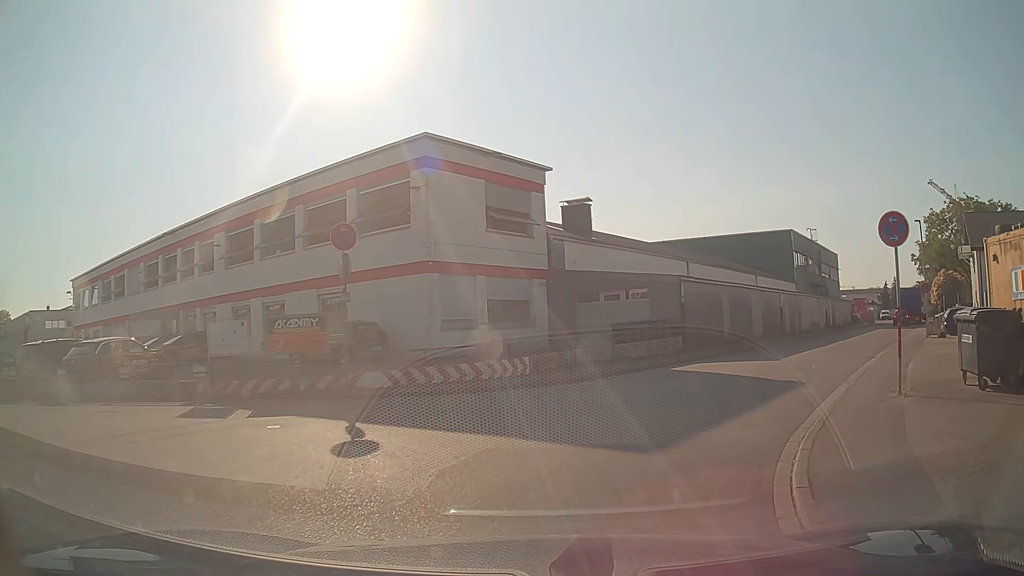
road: unclassified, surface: asphalt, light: Day
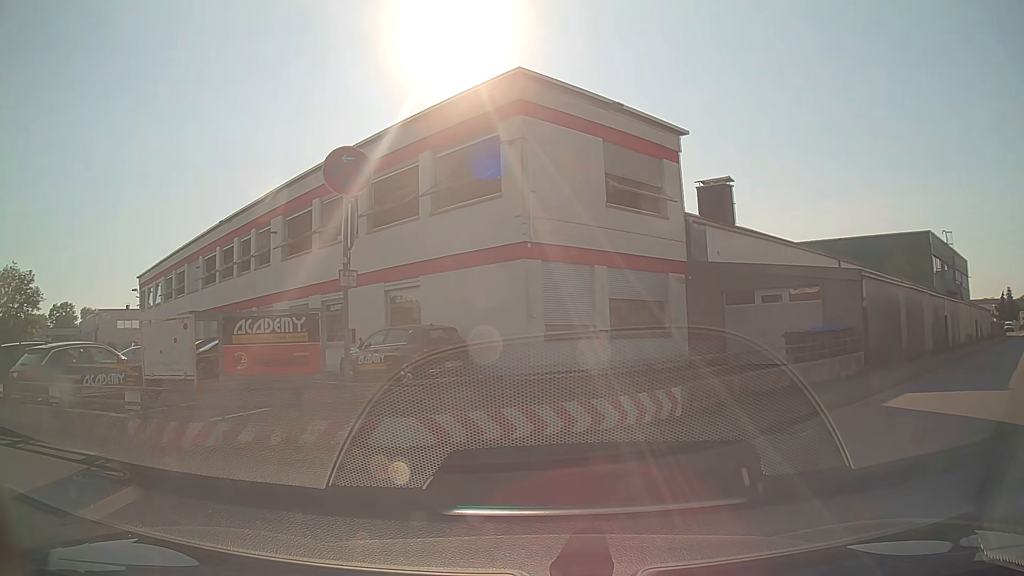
(-0.4, +6.5) m; -12°
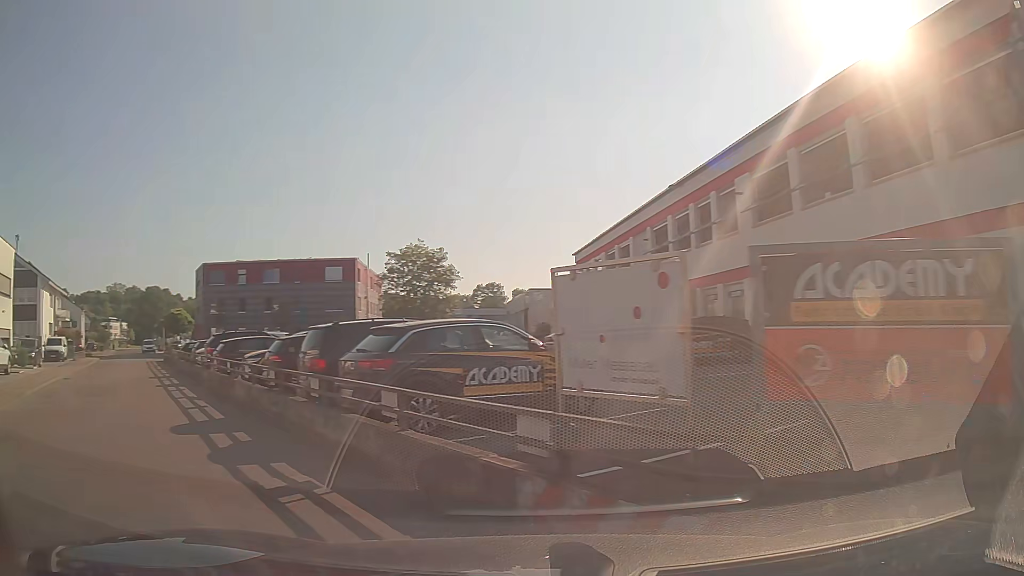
(-1.5, +5.0) m; -38°
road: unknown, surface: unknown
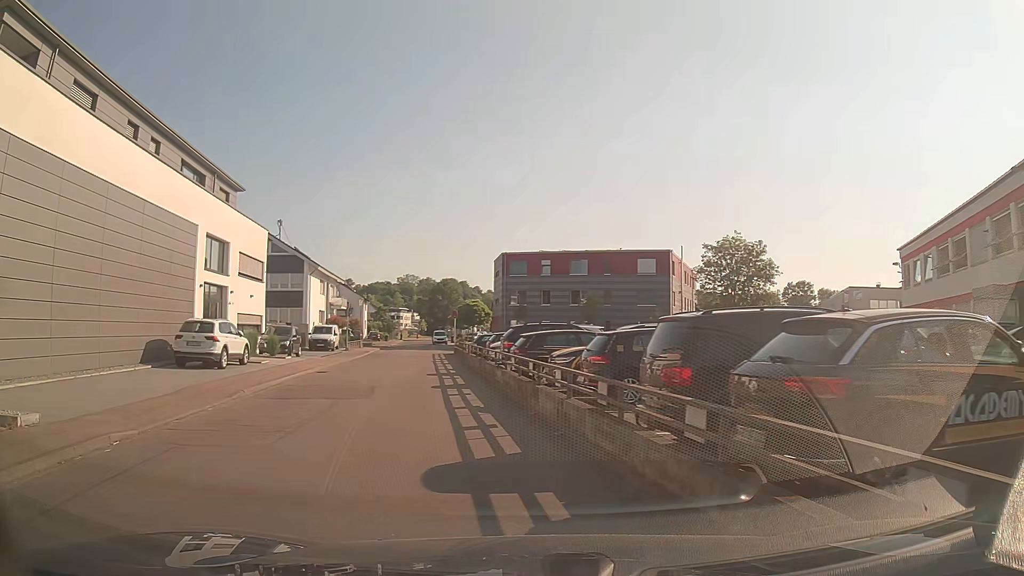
(-1.1, +4.2) m; -26°
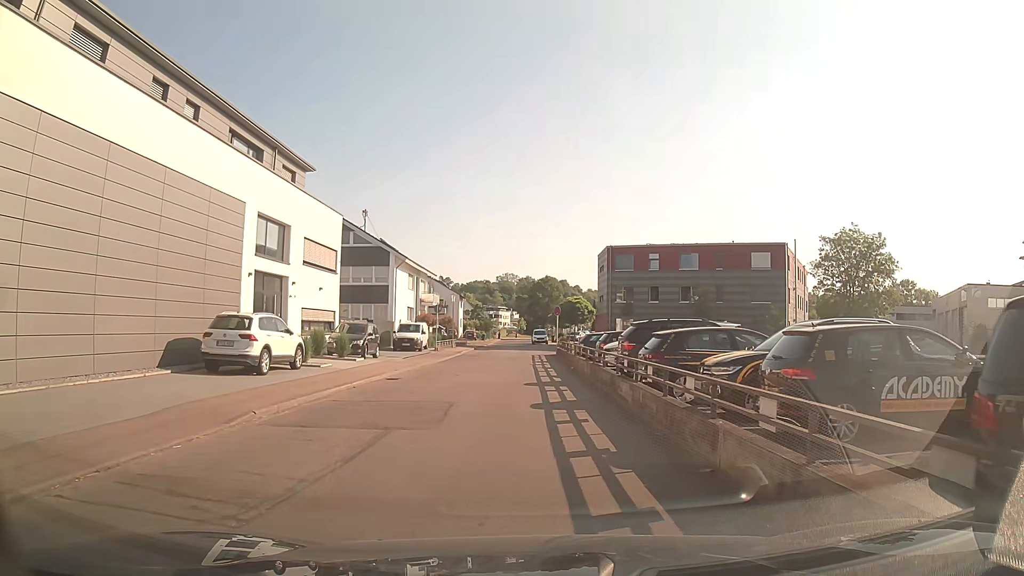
(-0.4, +5.0) m; -8°
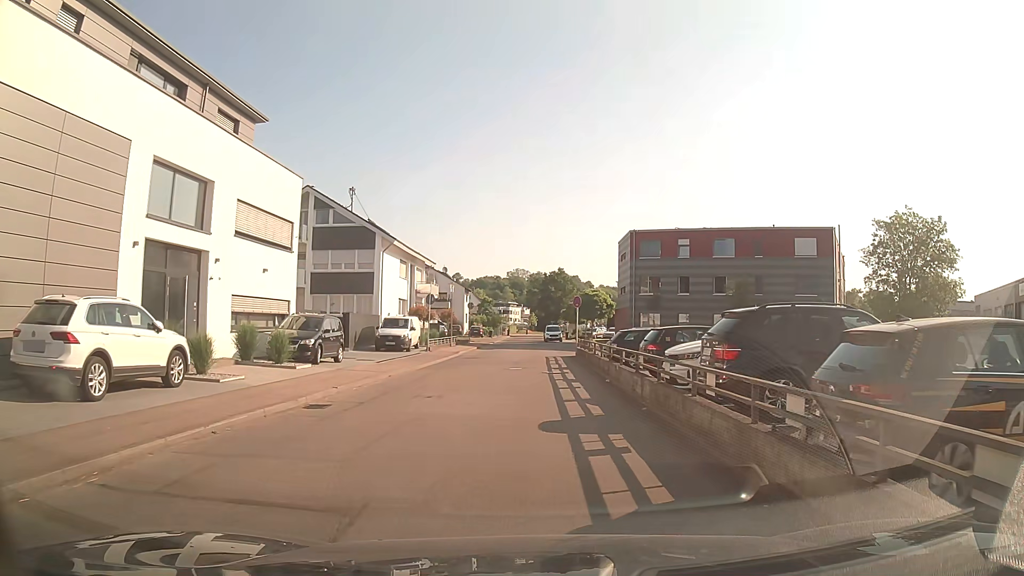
(-0.1, +8.3) m; -1°
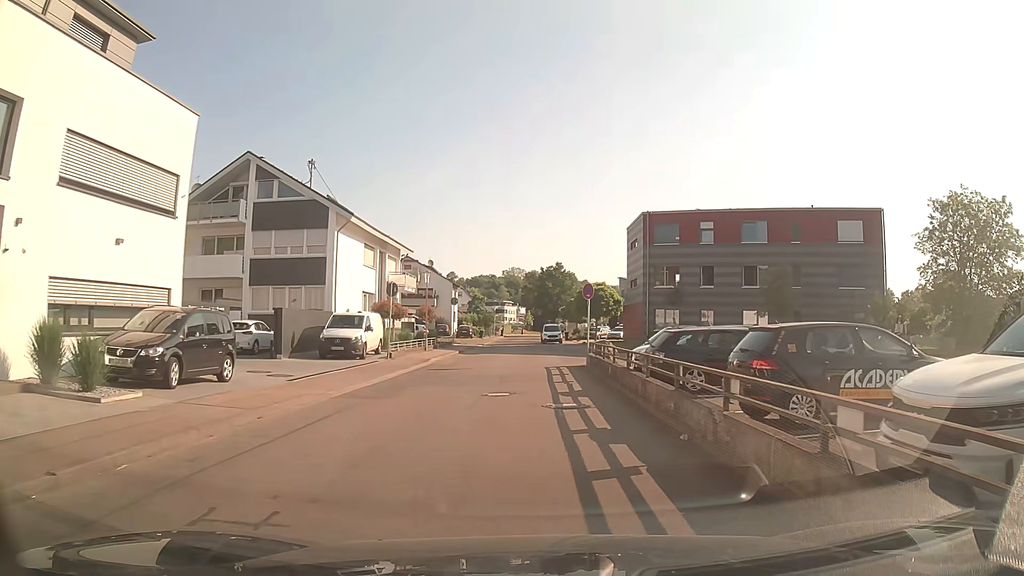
(+0.1, +9.2) m; +1°
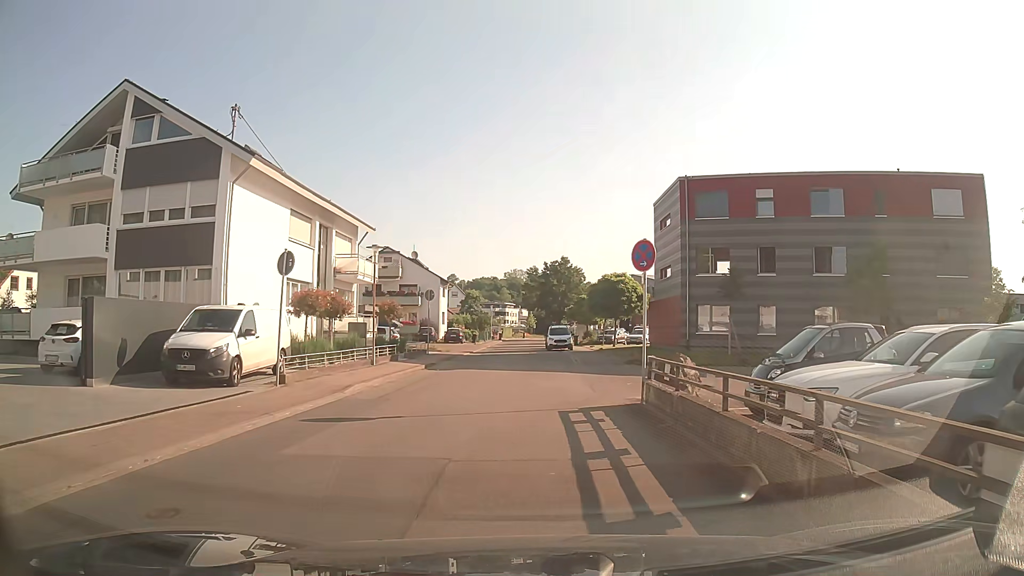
(0.0, +12.5) m; -1°
